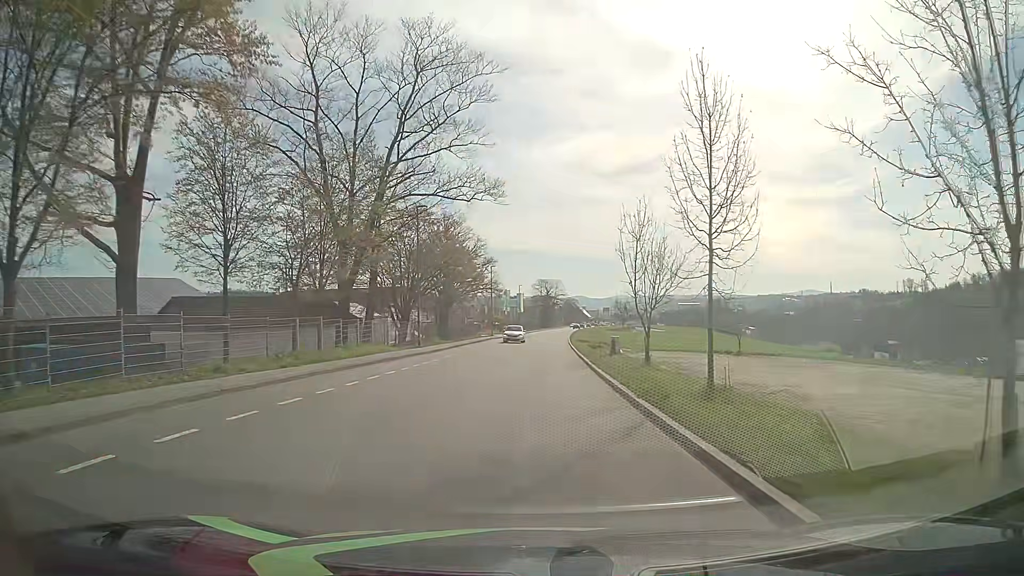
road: tertiary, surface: asphalt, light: Day
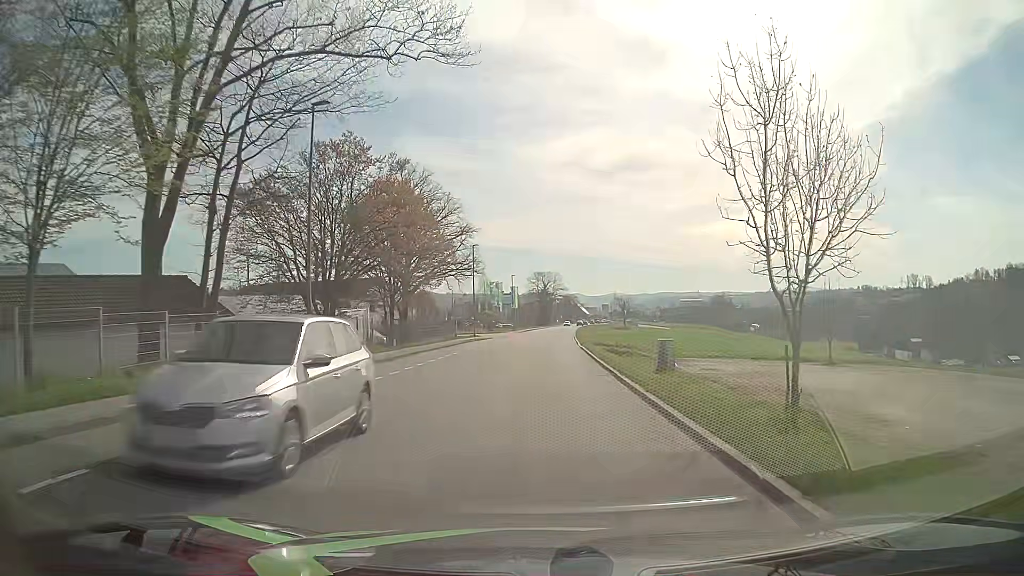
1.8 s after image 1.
(+0.1, +19.0) m; +1°
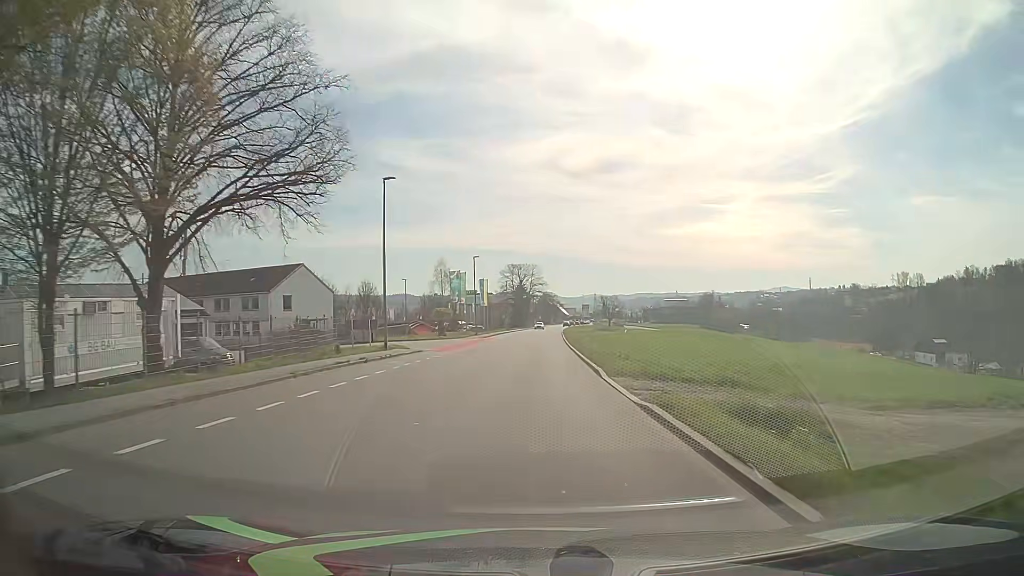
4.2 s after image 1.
(+0.3, +28.3) m; +2°
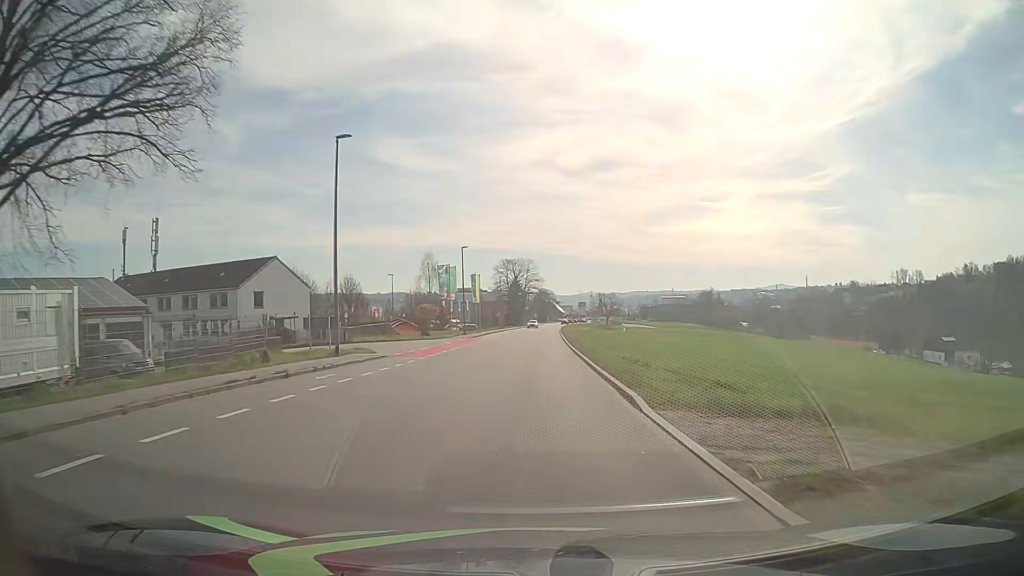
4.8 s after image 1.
(0.0, +7.3) m; 0°
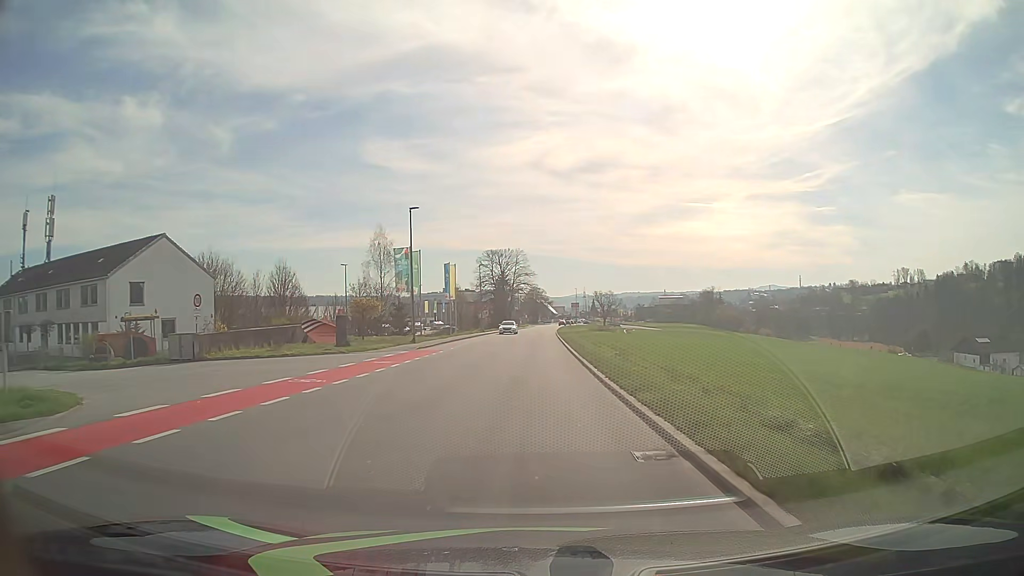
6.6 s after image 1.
(+0.2, +22.2) m; +1°
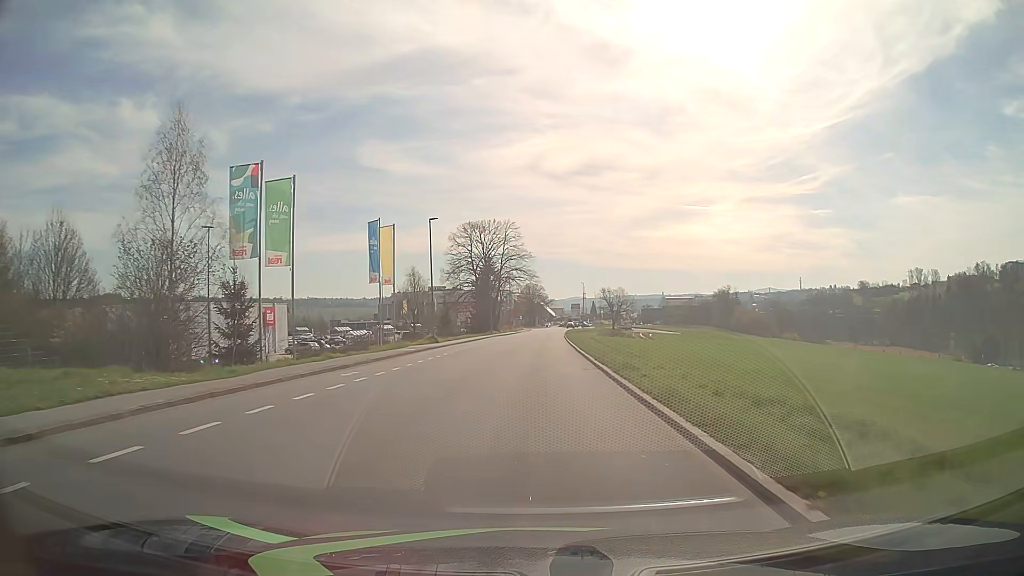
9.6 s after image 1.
(0.0, +37.4) m; 0°
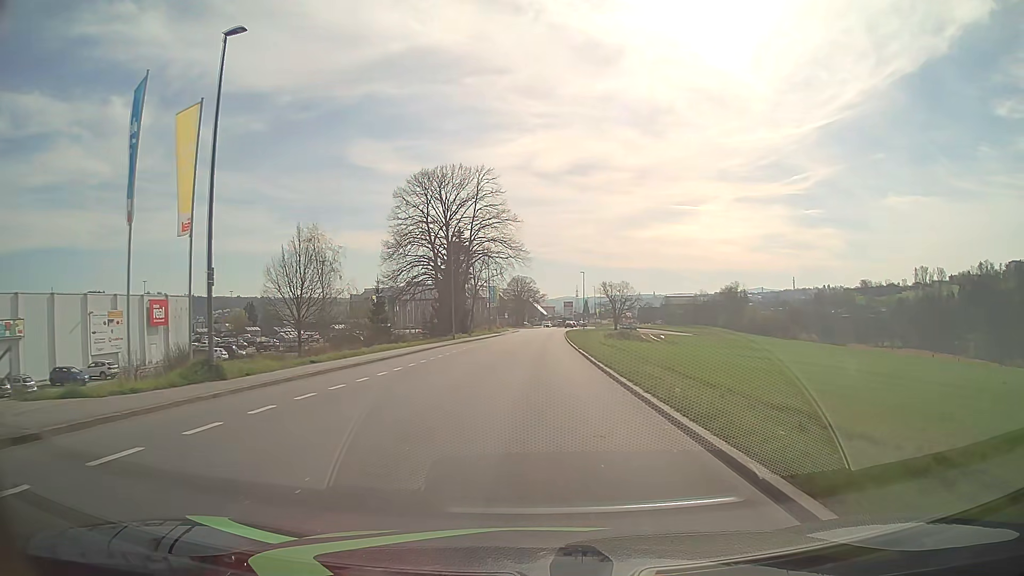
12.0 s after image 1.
(+0.2, +30.2) m; +1°
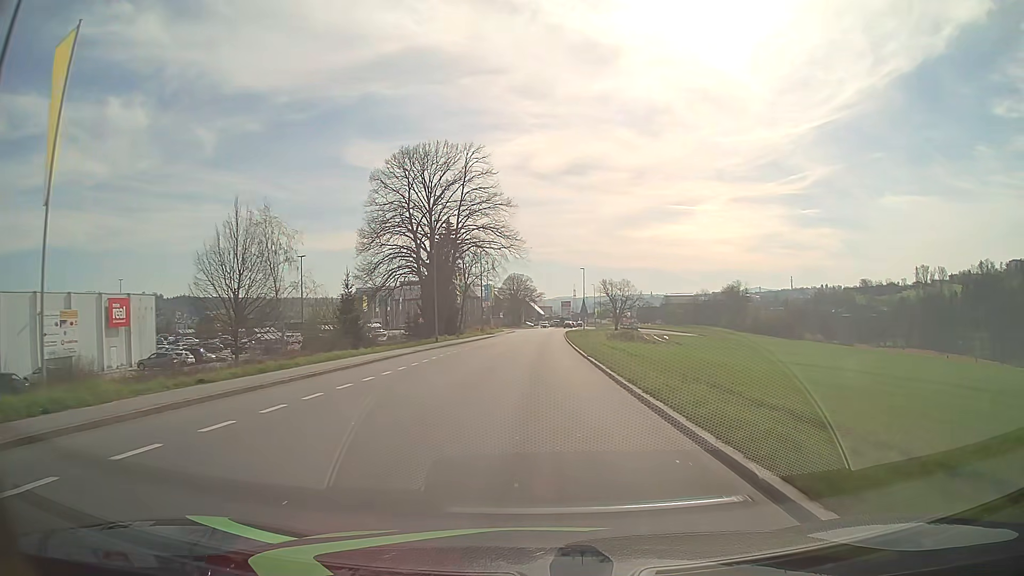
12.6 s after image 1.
(0.0, +7.6) m; 0°
(0, +10) (0, +20) (0, +30) (0, +40) (+1, +50) (+1, +60) (+1, +70) (+2, +80) (+2, +90) (+3, +100) m
